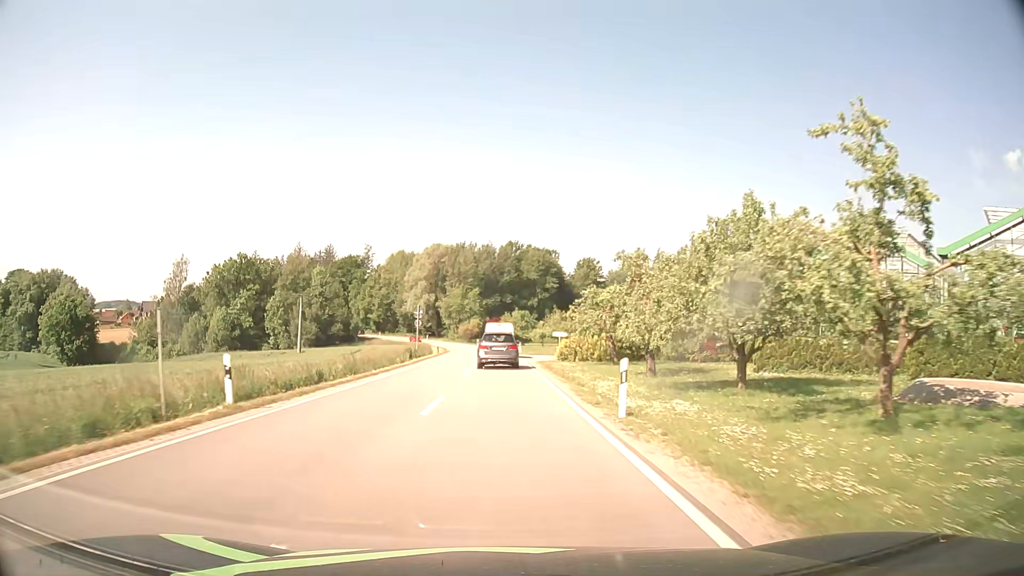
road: secondary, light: Day
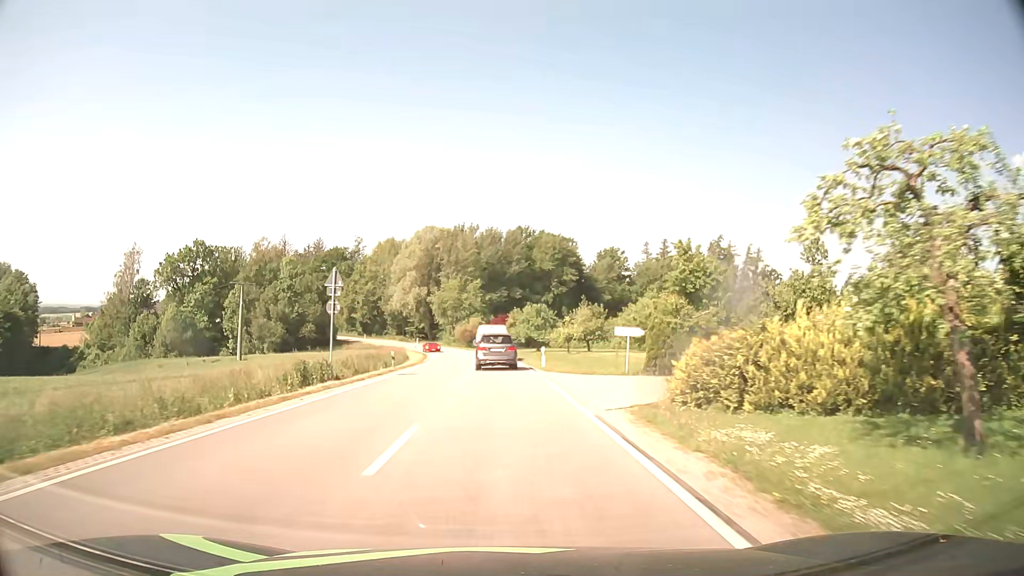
(-0.1, +29.5) m; -1°
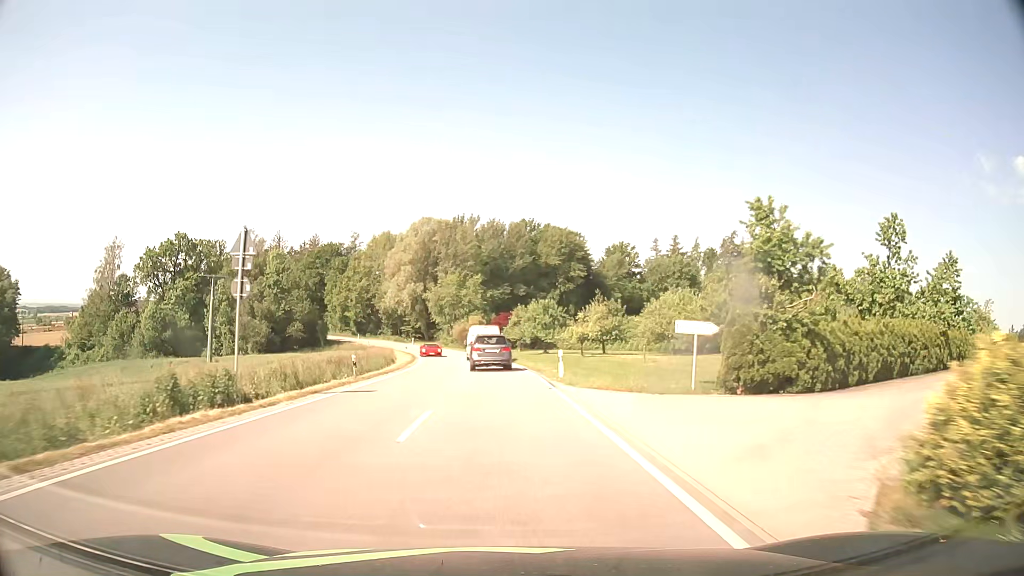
(0.0, +9.8) m; 0°
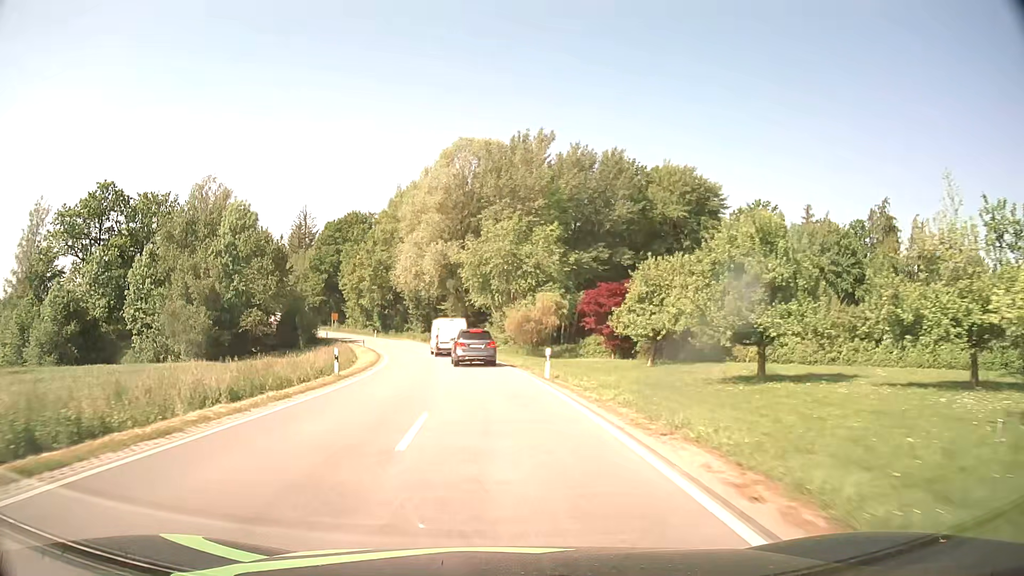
(-1.7, +48.9) m; -6°
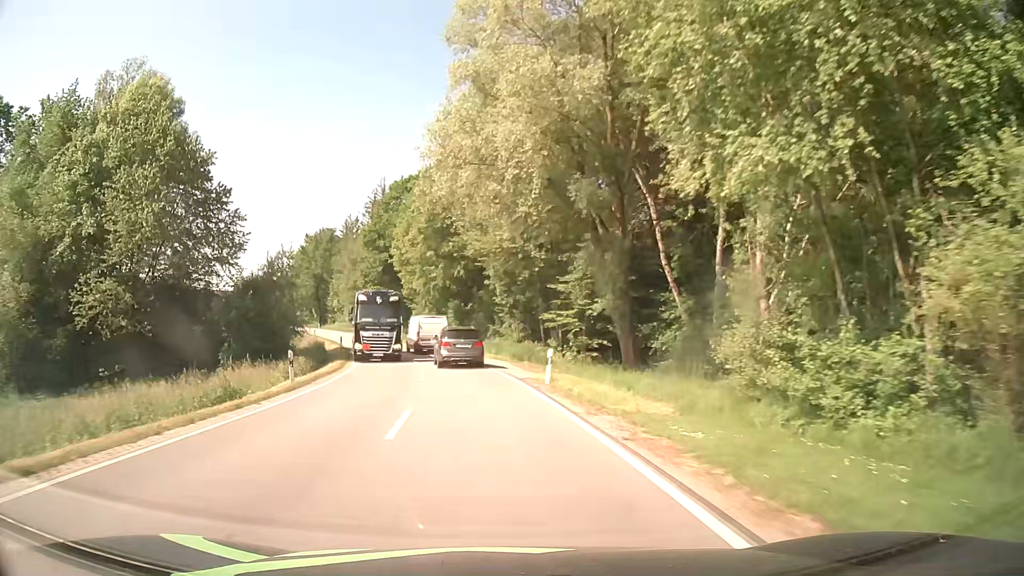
(-4.0, +46.9) m; -10°
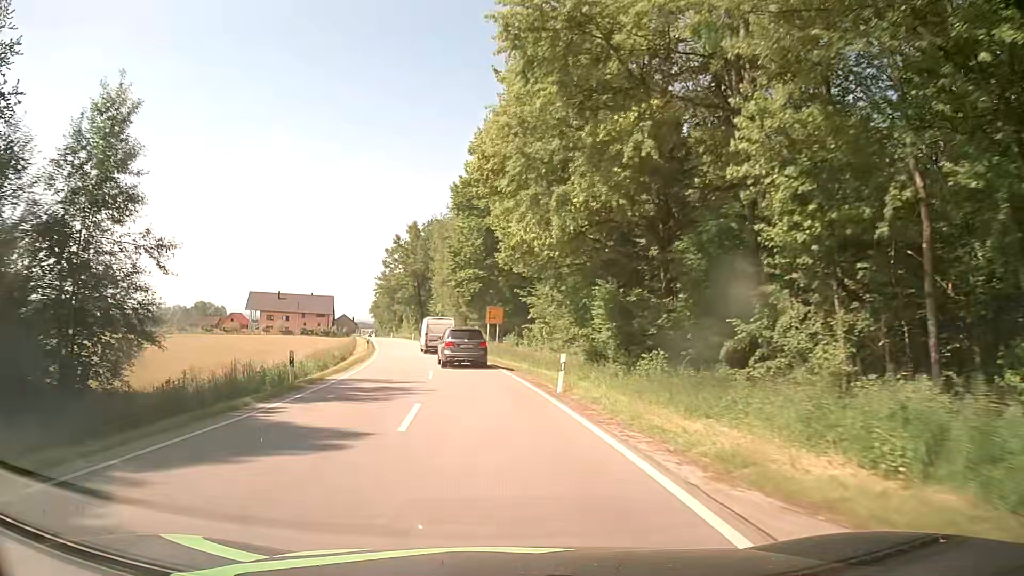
(-3.1, +35.3) m; -11°
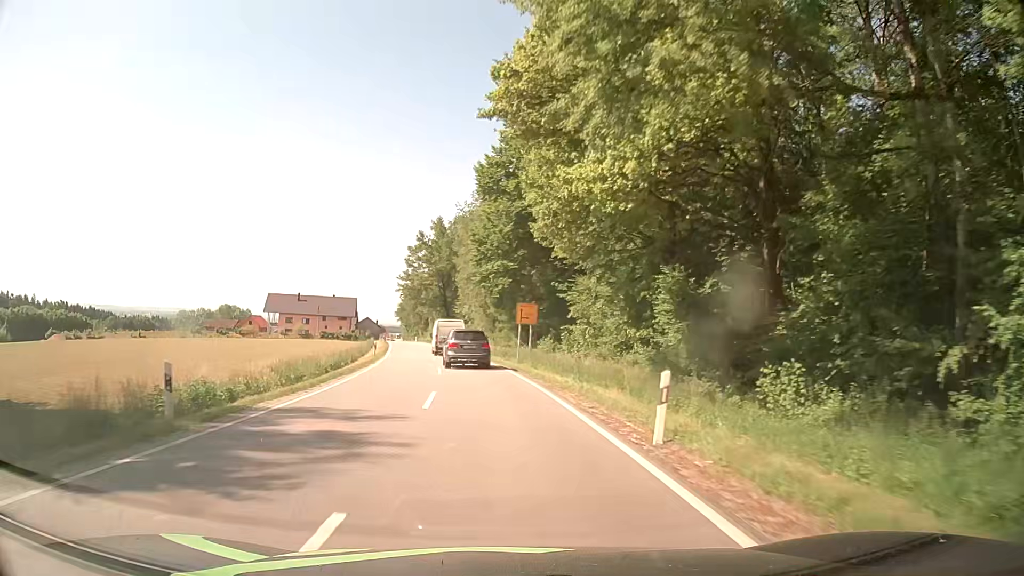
(-0.2, +8.8) m; -2°
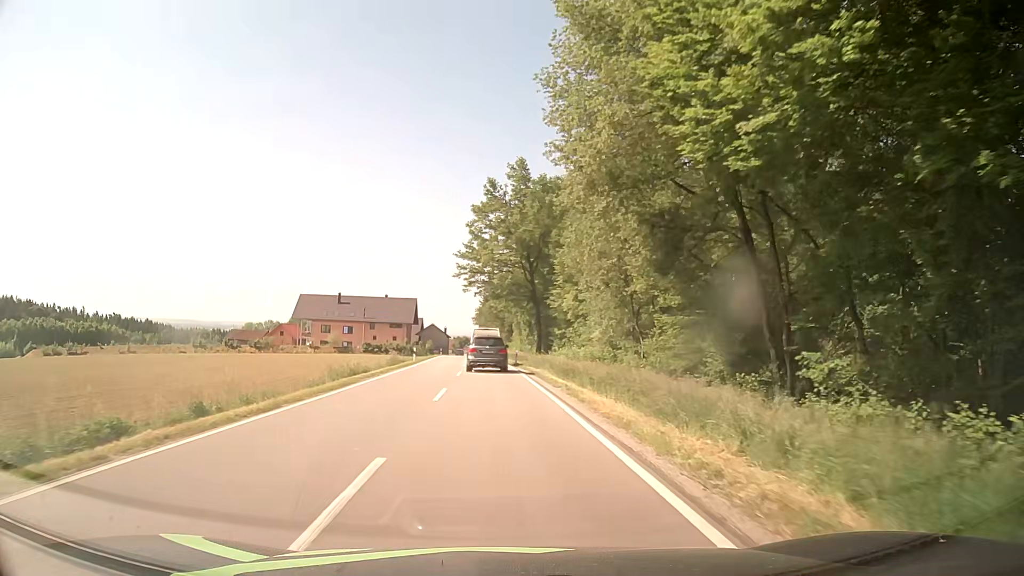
(-3.5, +45.0) m; -8°
(0, +10) (0, +20) (0, +30) (-1, +40) (-1, +50) (-2, +60) (-2, +70) (-3, +80) (-3, +90) (-4, +100) m
